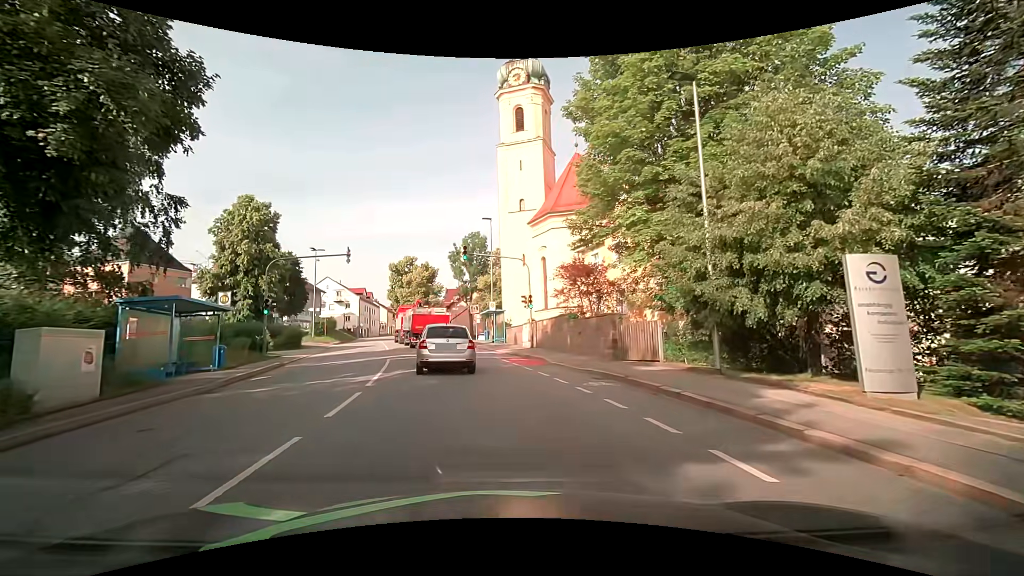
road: tertiary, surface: asphalt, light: Day
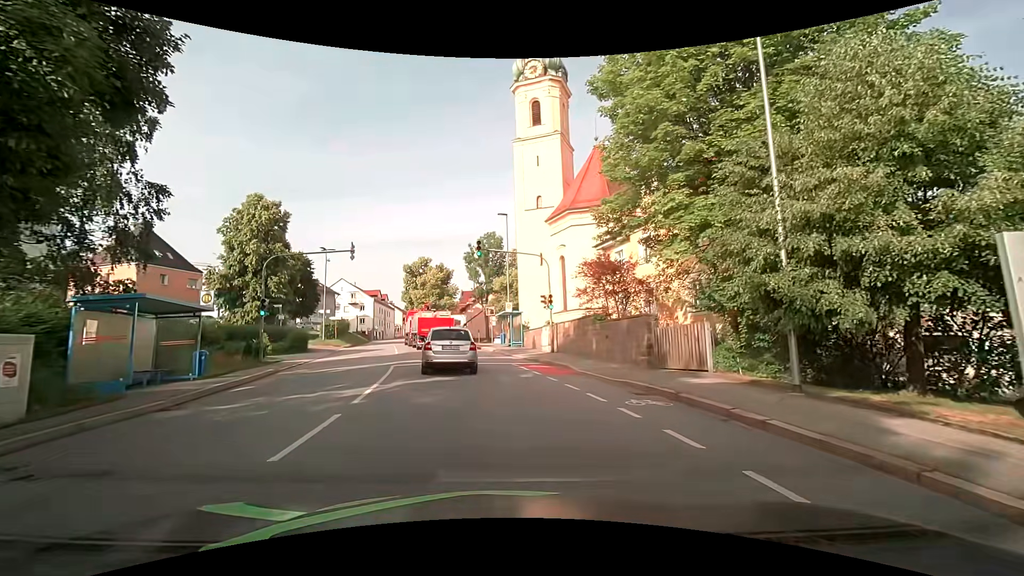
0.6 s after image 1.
(-0.1, +2.6) m; -2°
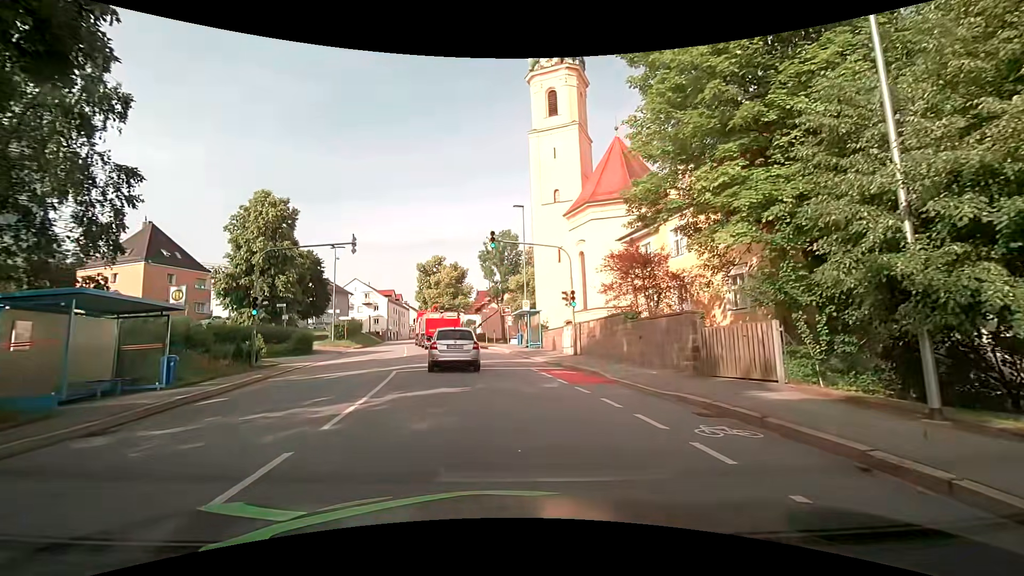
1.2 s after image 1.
(-0.1, +2.7) m; -2°
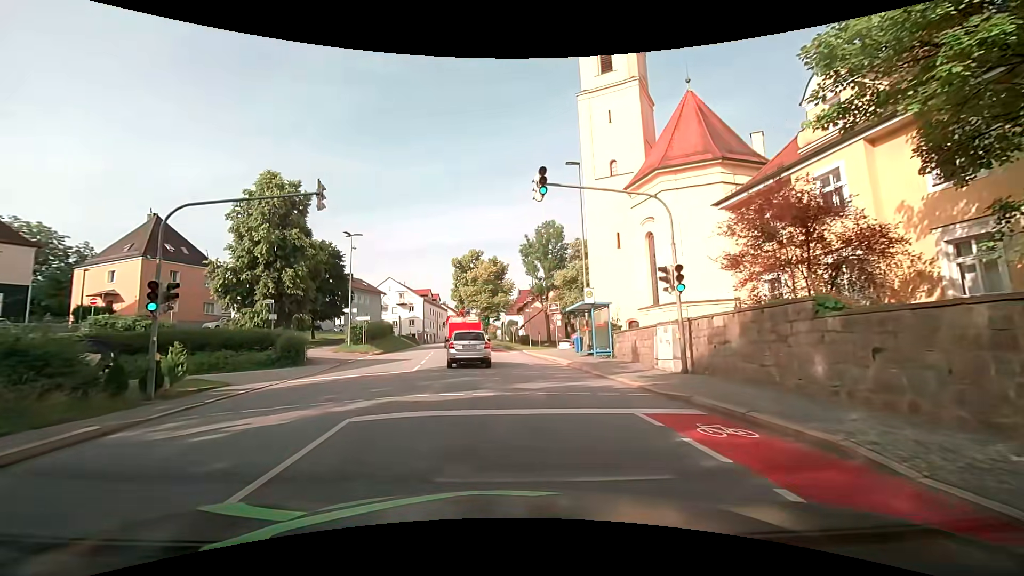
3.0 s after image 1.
(-0.7, +9.7) m; -6°
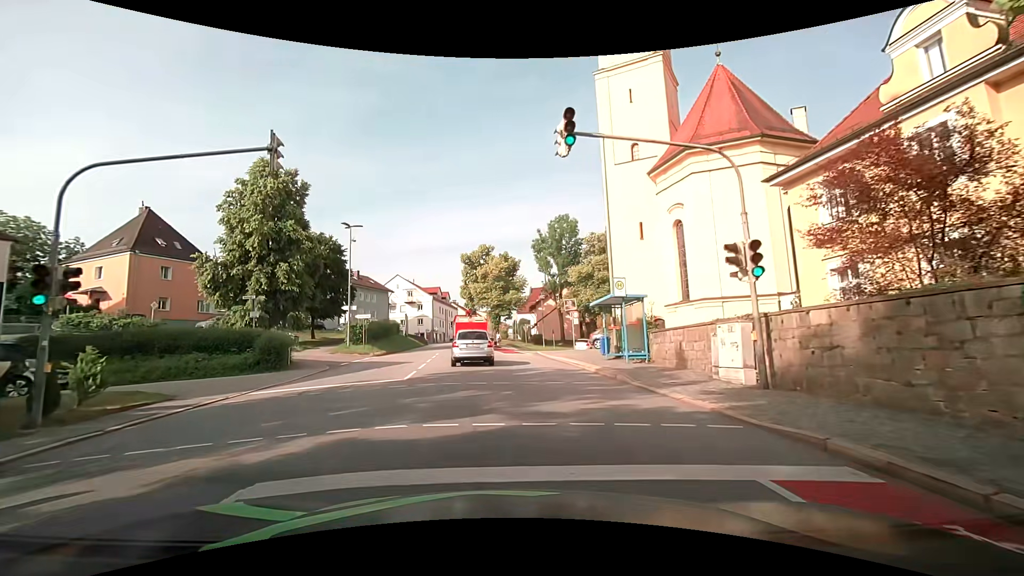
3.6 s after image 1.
(0.0, +3.8) m; 0°
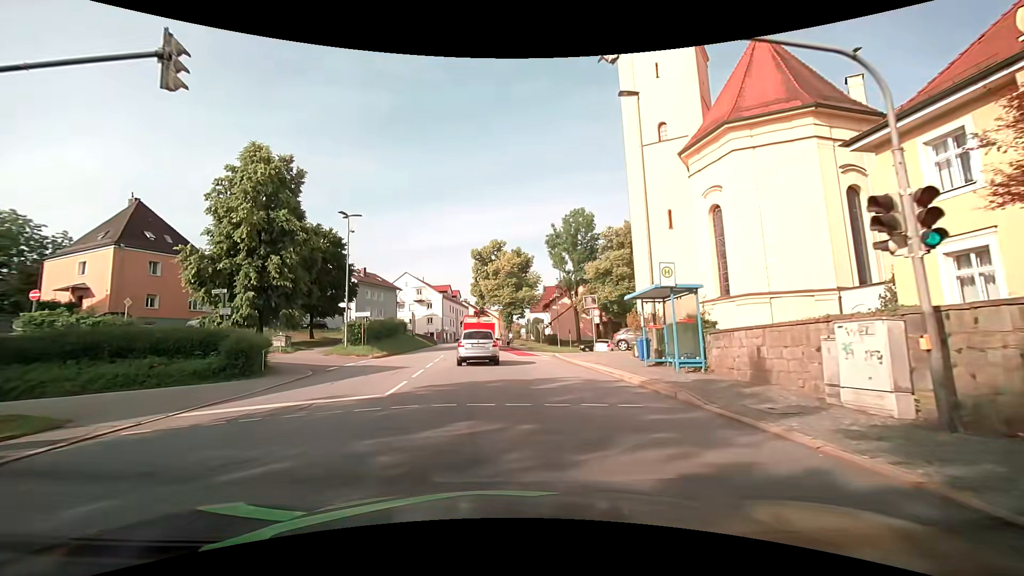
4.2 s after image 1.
(-0.1, +4.1) m; -3°
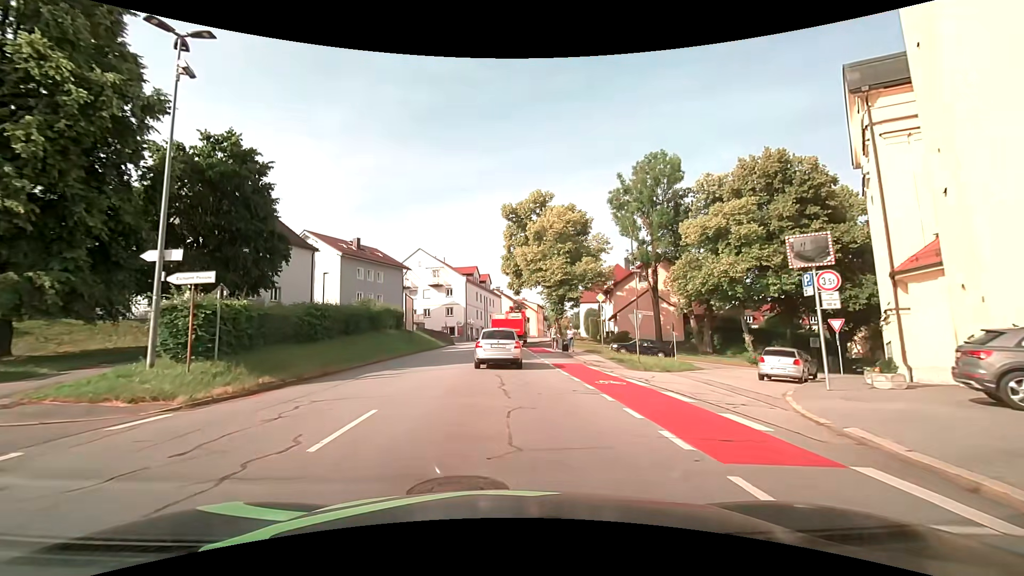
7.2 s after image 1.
(-1.0, +24.2) m; -3°
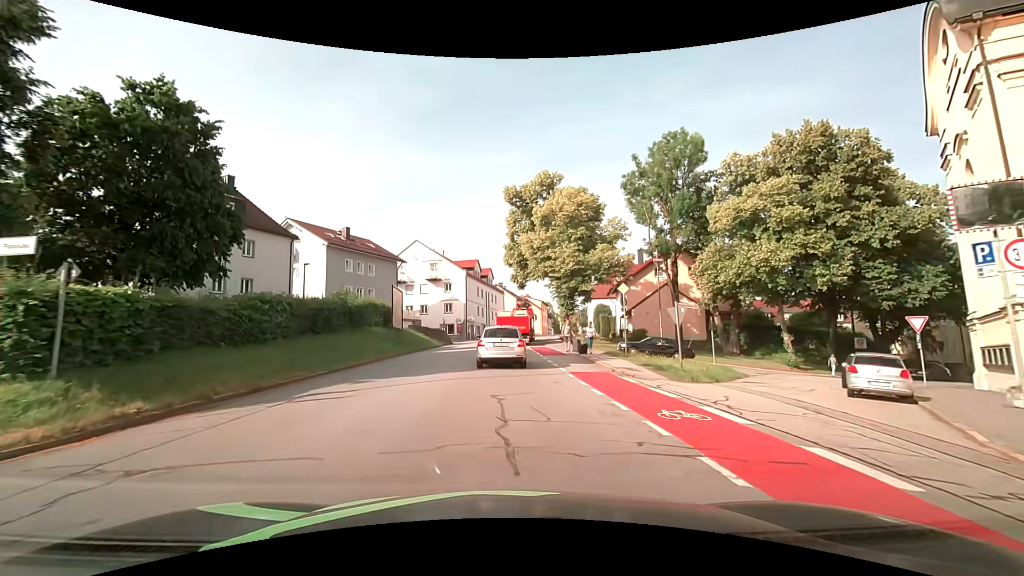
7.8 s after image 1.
(-0.1, +5.3) m; -1°
